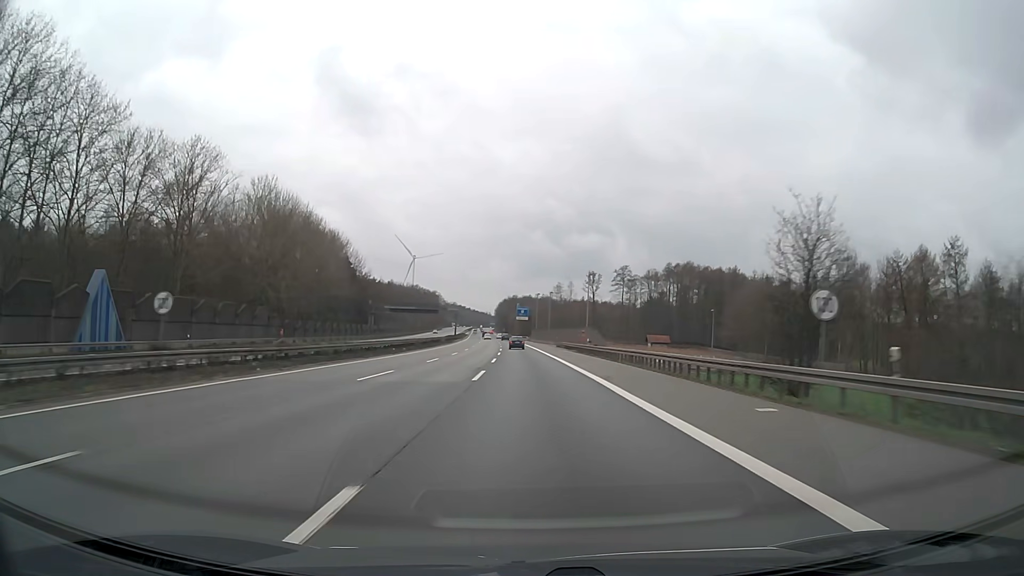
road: motorway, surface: asphalt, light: Day
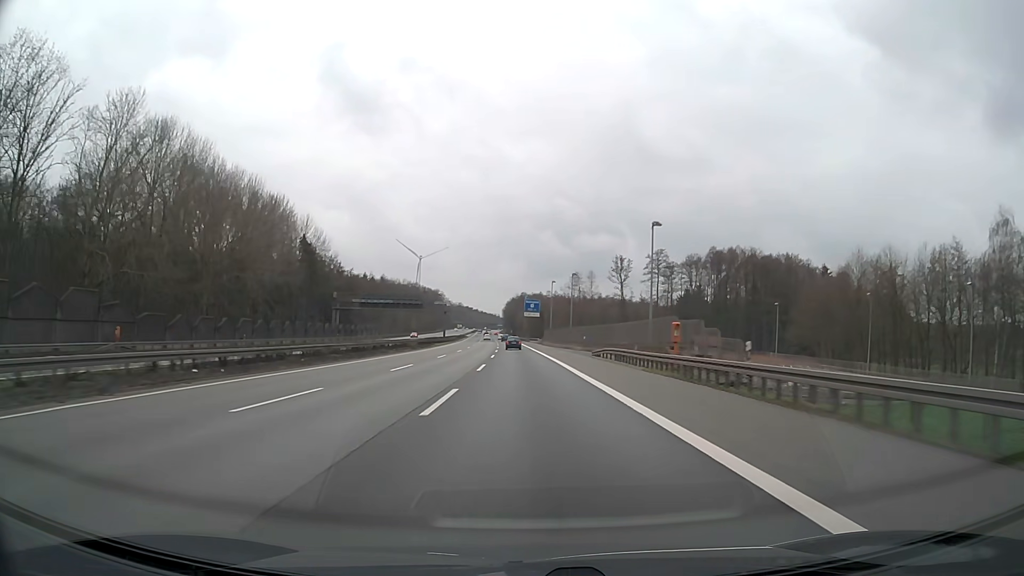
(-0.2, +41.6) m; -1°
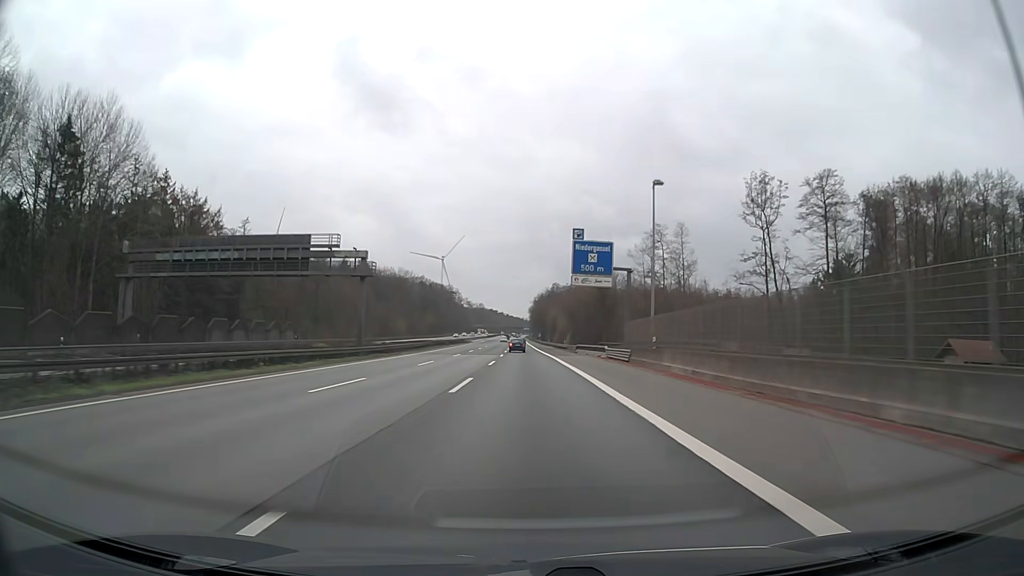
(-1.7, +83.9) m; -2°
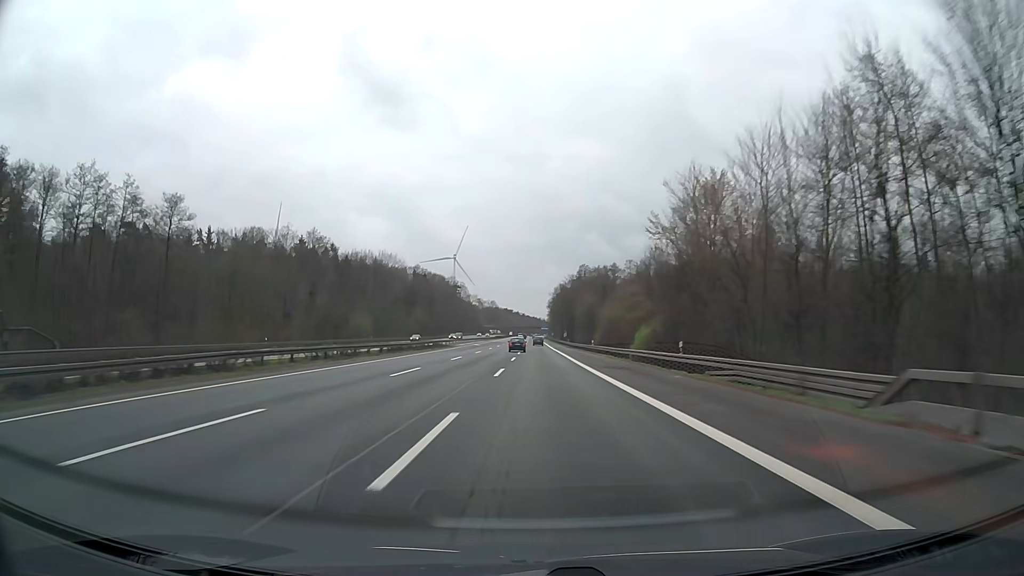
(-0.8, +64.7) m; -1°
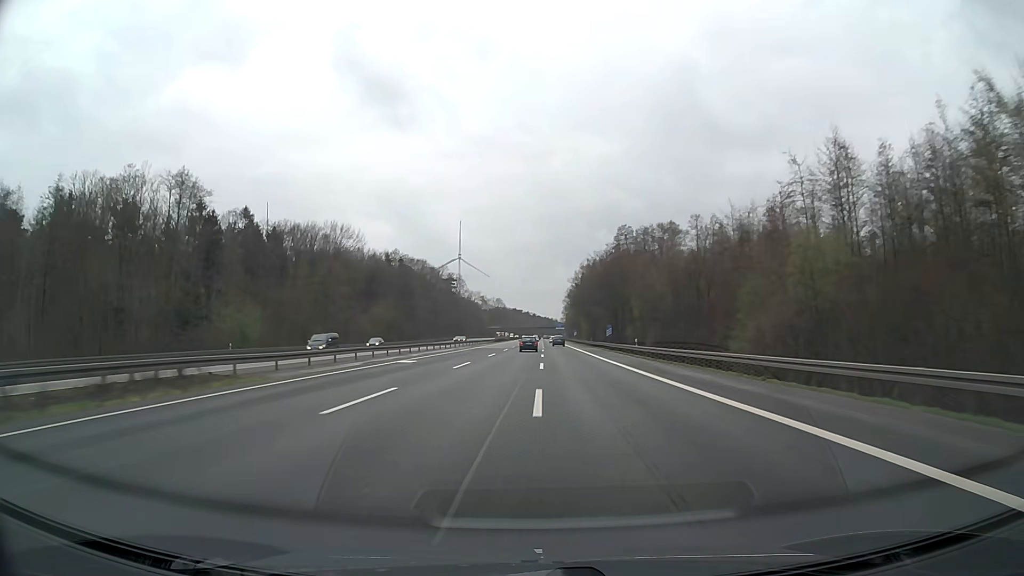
(-0.7, +66.9) m; -1°
(0, +10) (0, +20) (0, +30) (0, +40) (0, +50) (0, +60) (0, +70) (0, +80) (0, +90) (+1, +100) m
